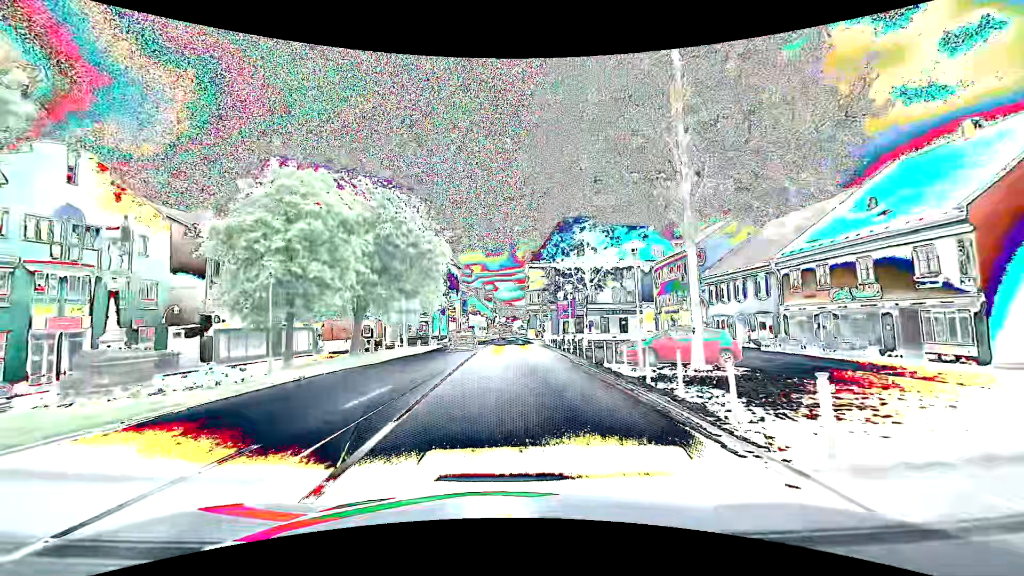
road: primary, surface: asphalt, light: Day
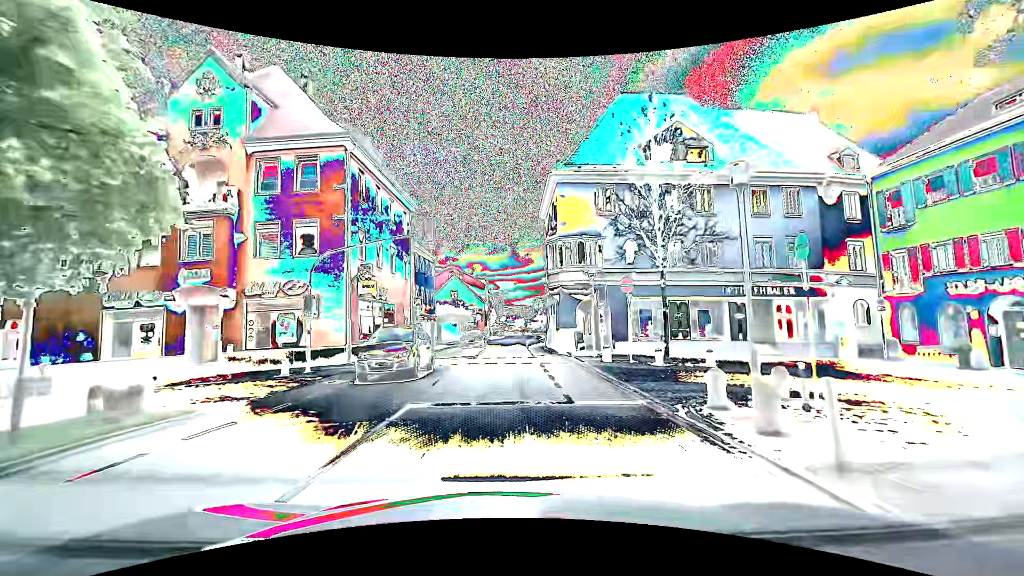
(-0.4, +38.0) m; -1°
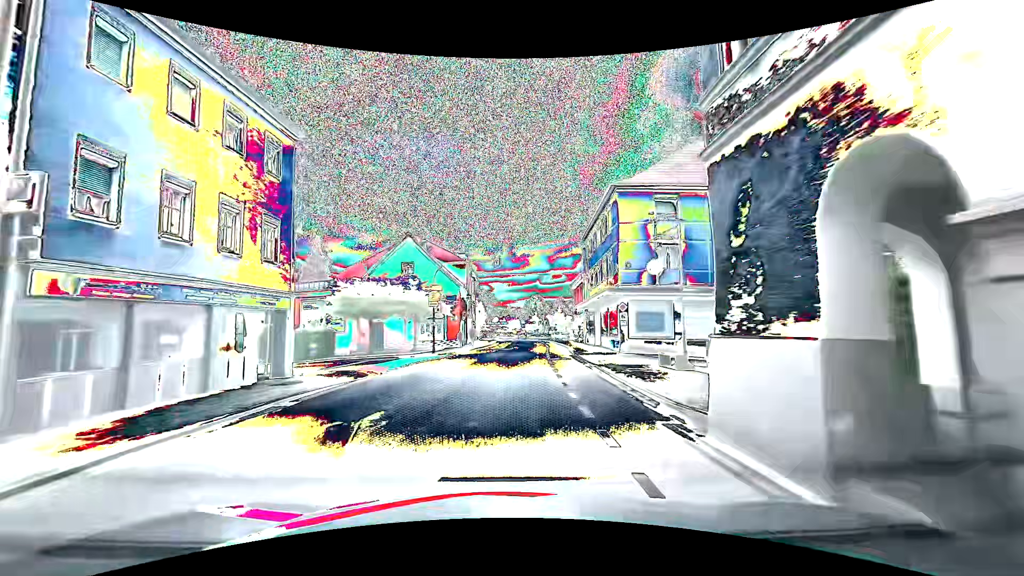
(-0.1, +30.4) m; +1°
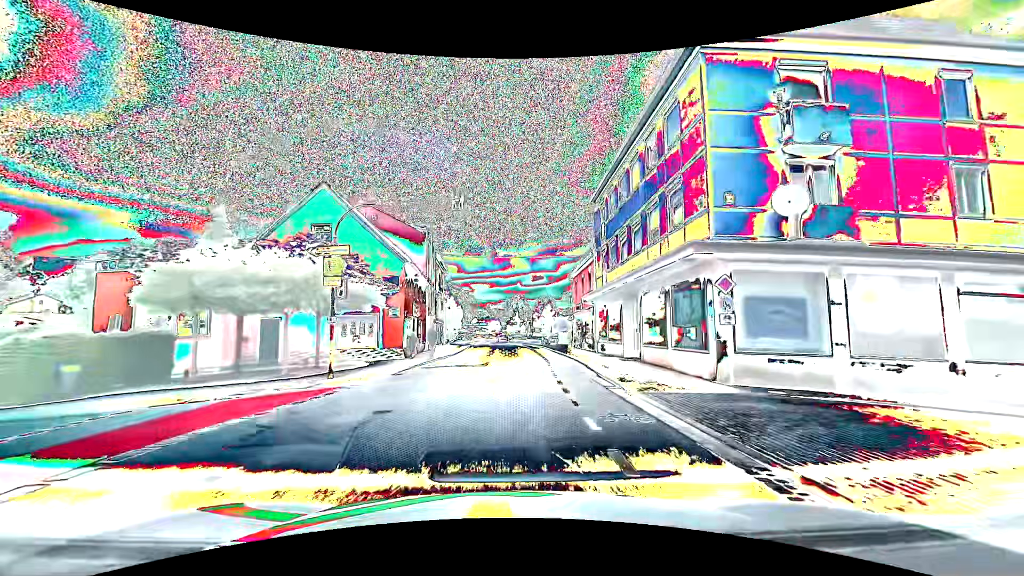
(+0.1, +15.2) m; +2°
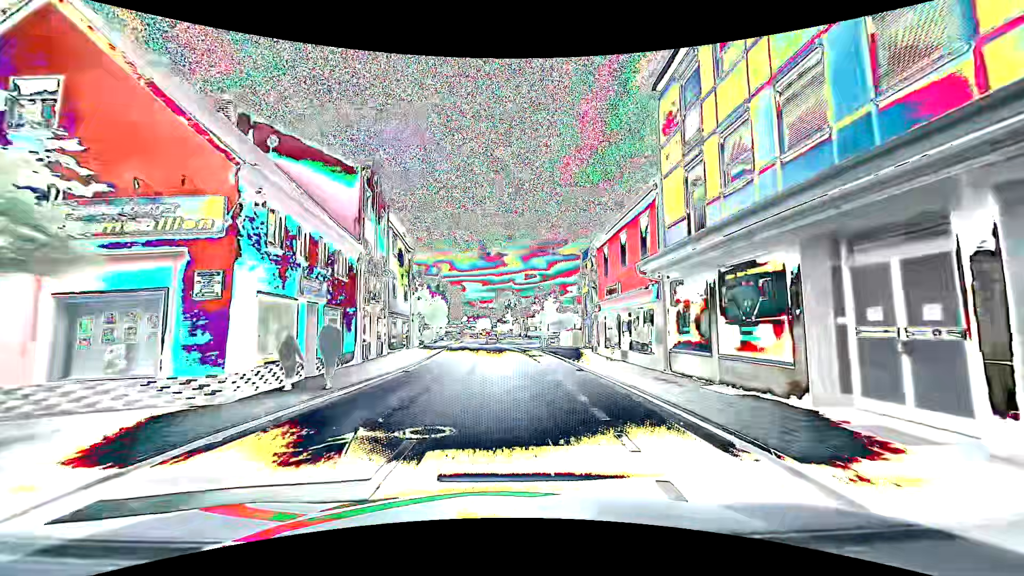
(+0.2, +15.2) m; 0°
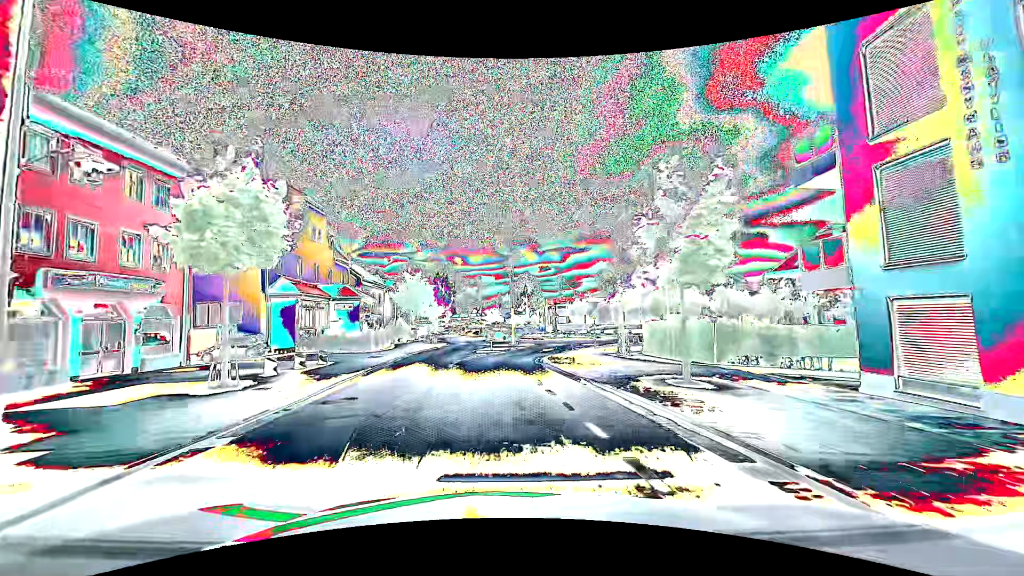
(-0.3, +35.2) m; 0°
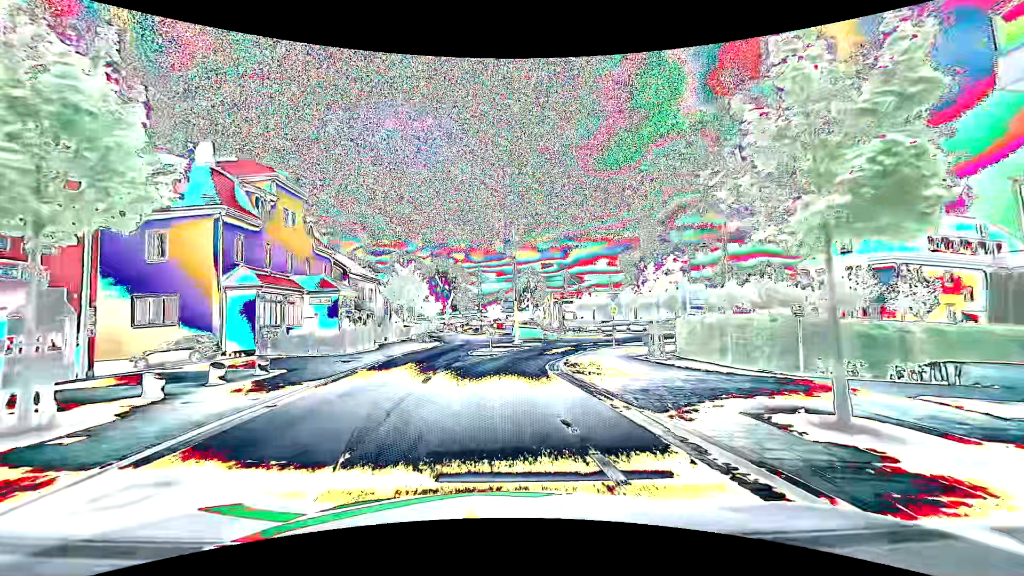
(-0.1, +5.9) m; -2°
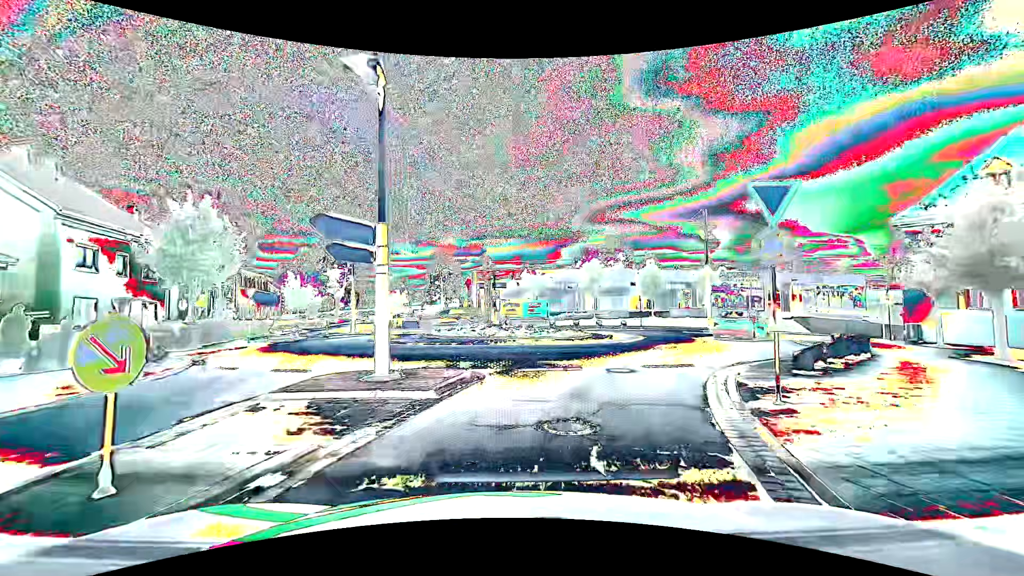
(+1.2, +24.5) m; +10°
(+1, +10) (+6, +19) (+11, +27) (+19, +34) (+27, +39) (+36, +44) (+45, +49) (+53, +54) (+61, +60) (+68, +67) m
